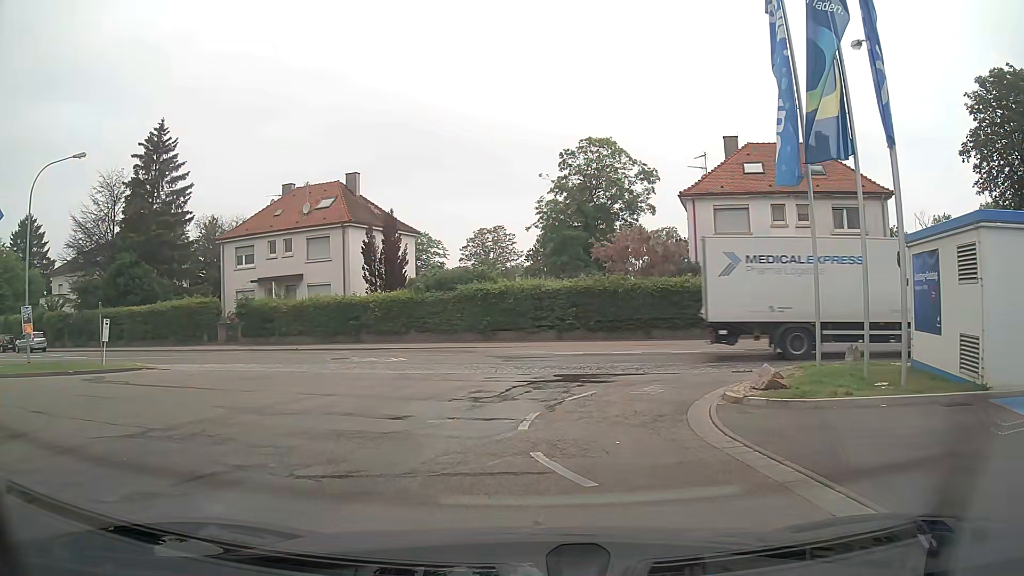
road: service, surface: asphalt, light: Day
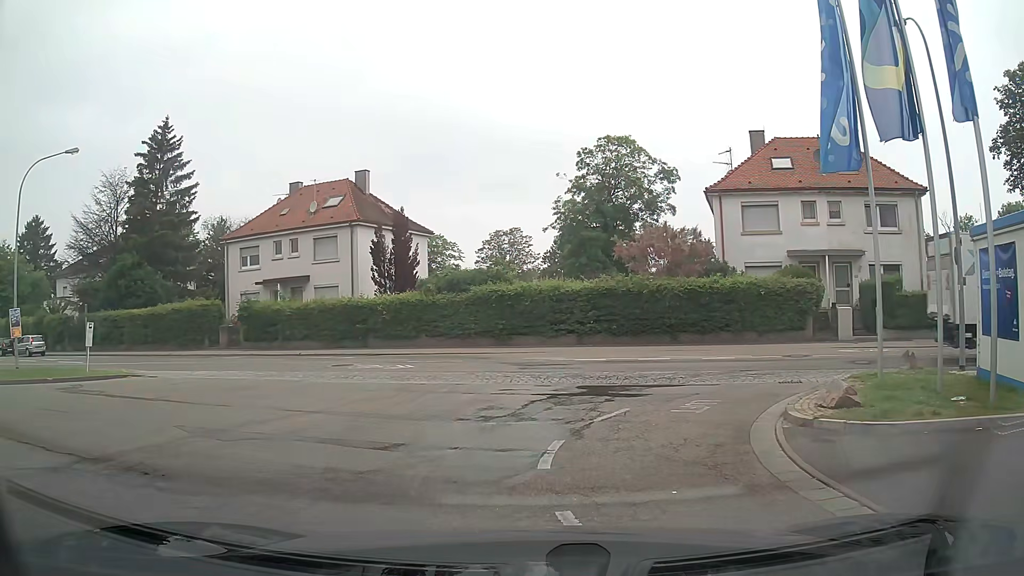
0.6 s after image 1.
(0.0, +2.0) m; -1°
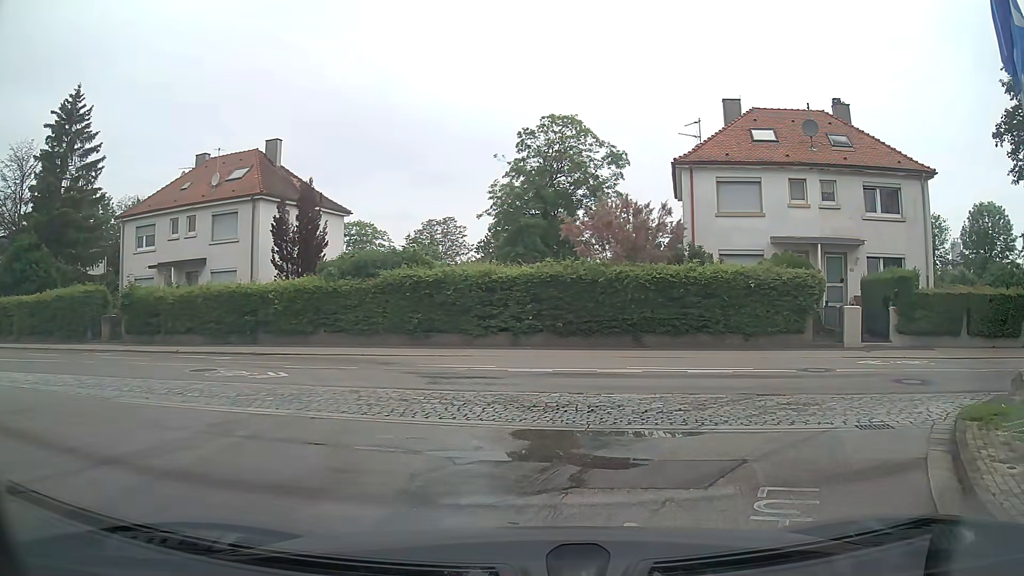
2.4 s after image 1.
(+0.2, +6.1) m; +6°
